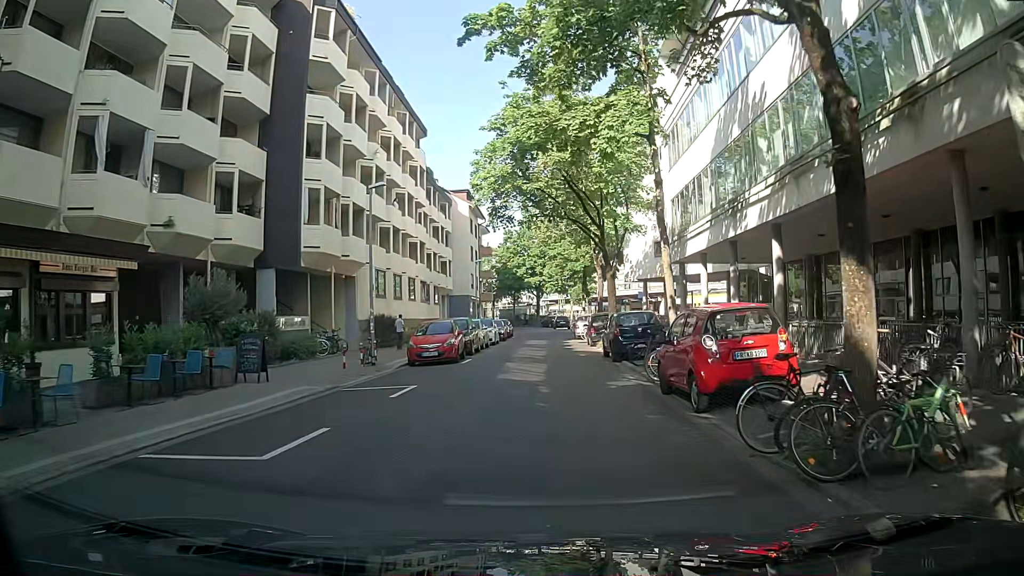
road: residential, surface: asphalt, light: Day
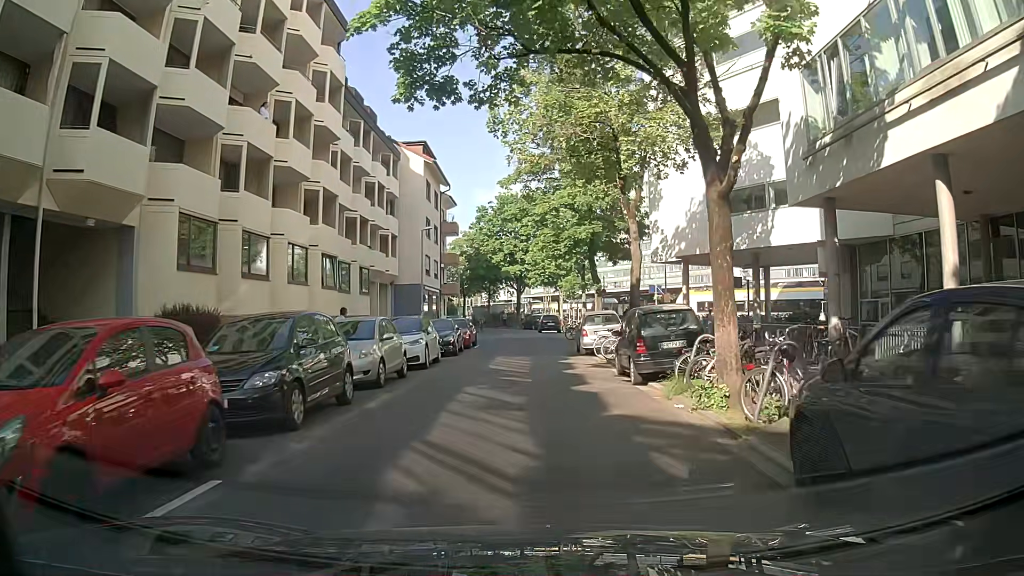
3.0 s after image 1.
(+1.0, +19.0) m; +6°
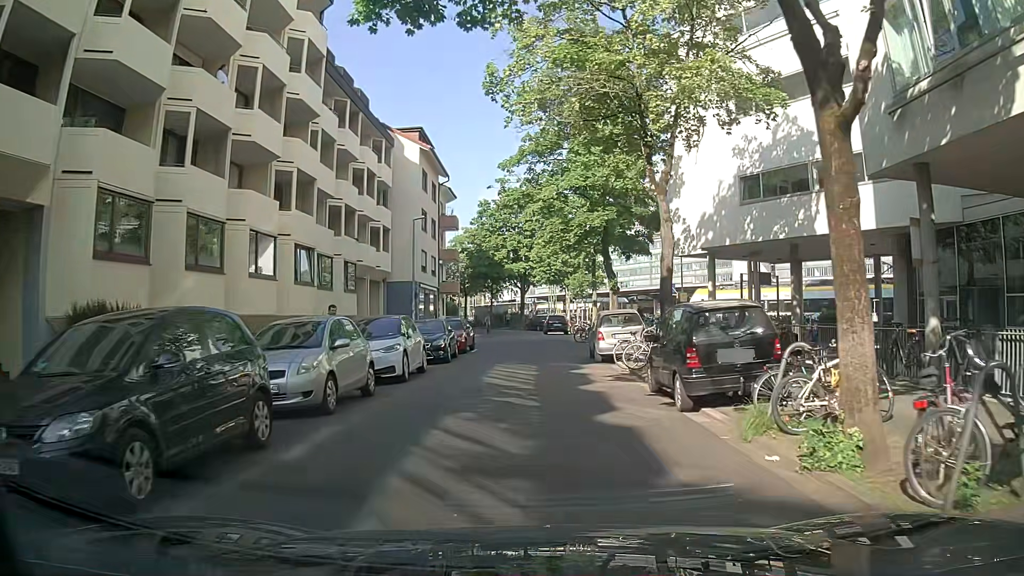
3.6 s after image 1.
(0.0, +4.0) m; 0°
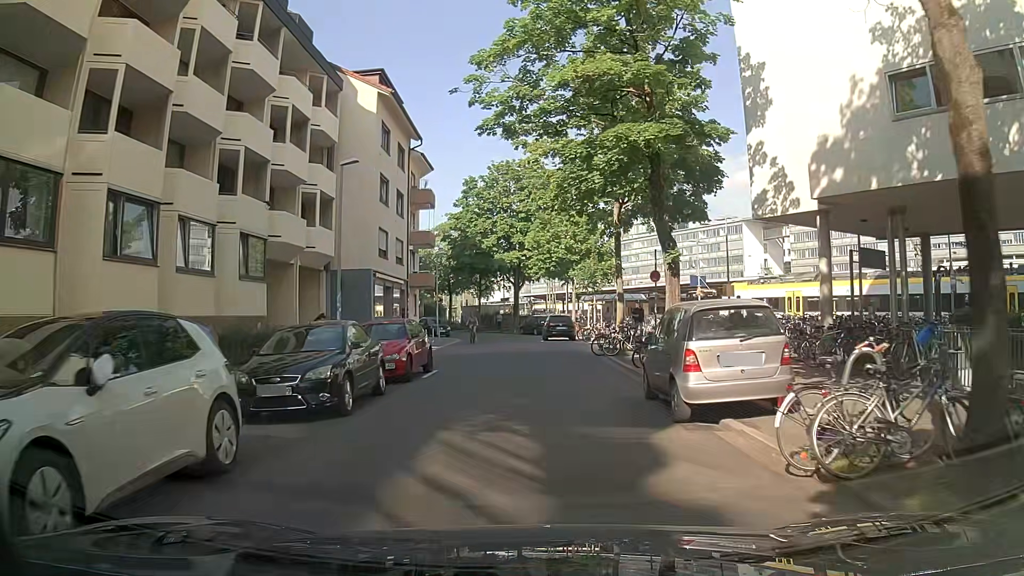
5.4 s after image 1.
(-0.2, +11.9) m; -3°
(0, +10) (+1, +20) (+1, +30) (0, +40) (0, +50) (-3, +60) (-7, +69) (-12, +77) (-16, +87) (-19, +96) m
